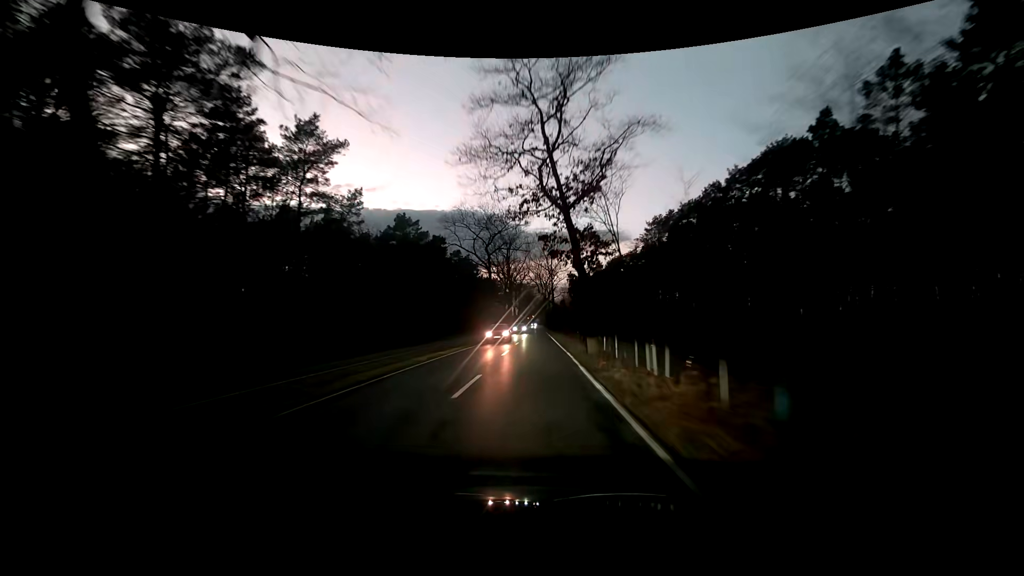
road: tertiary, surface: asphalt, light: Dusk
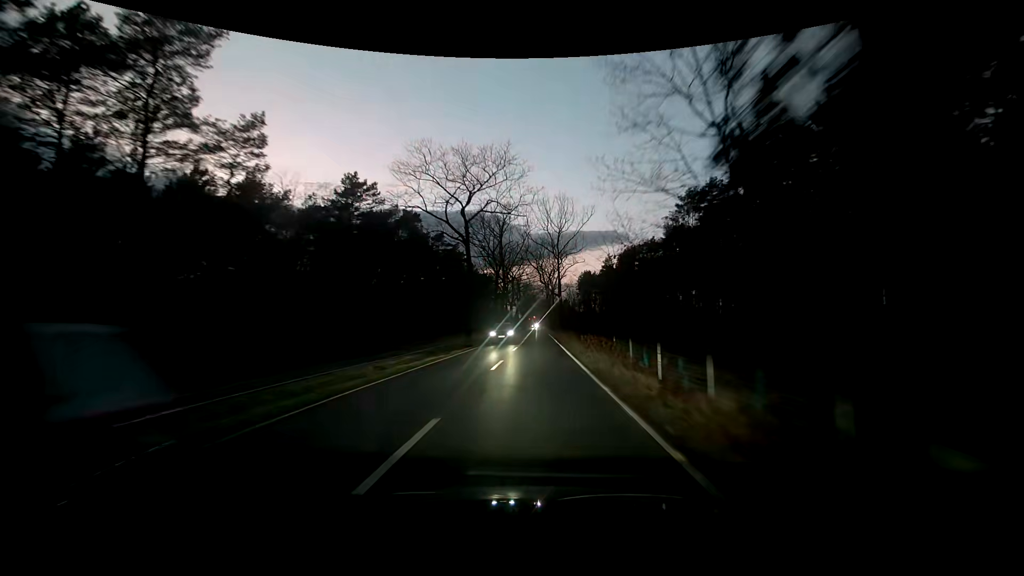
(0.0, +18.0) m; 0°
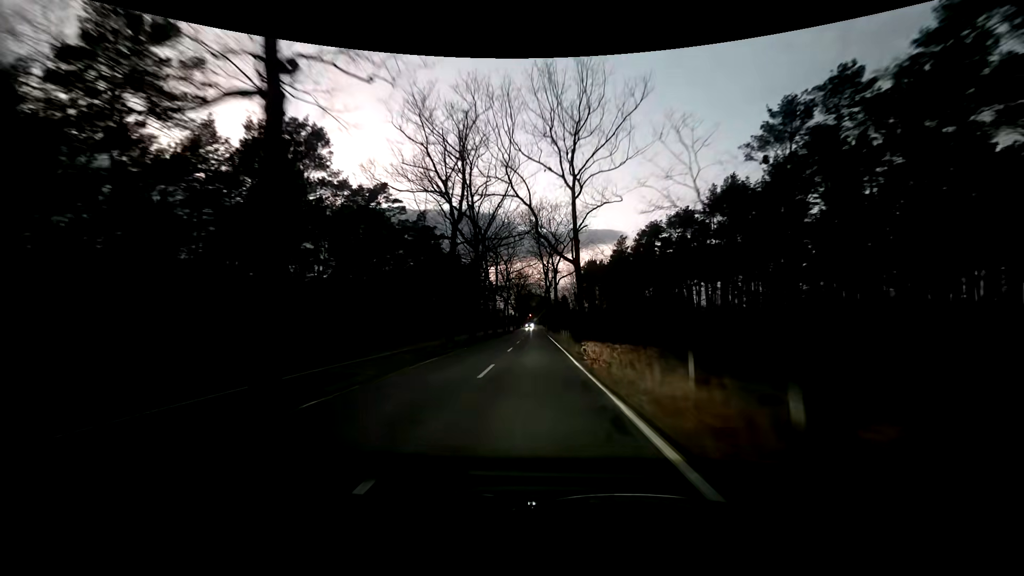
(+0.2, +26.8) m; +1°
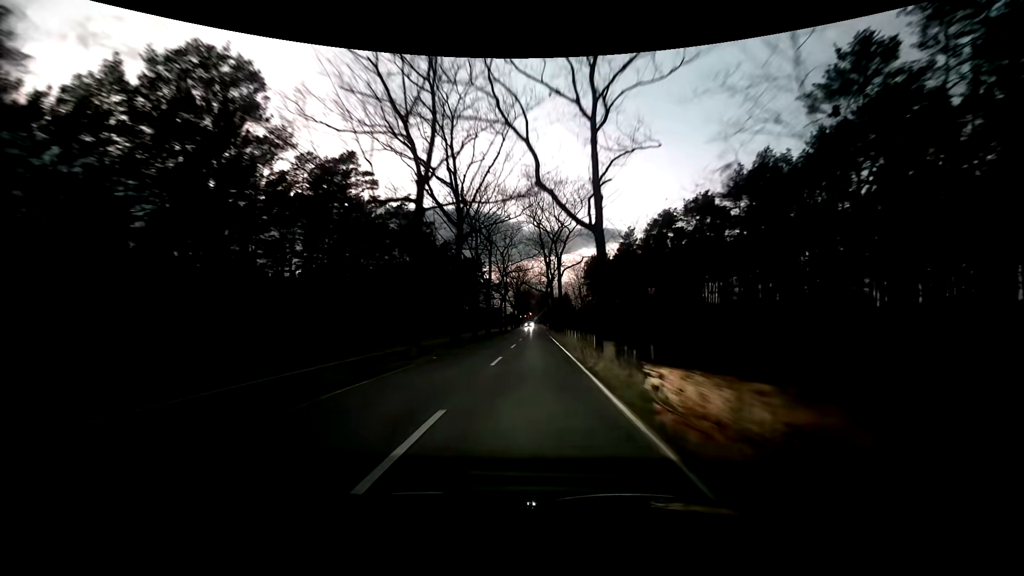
(0.0, +8.8) m; 0°
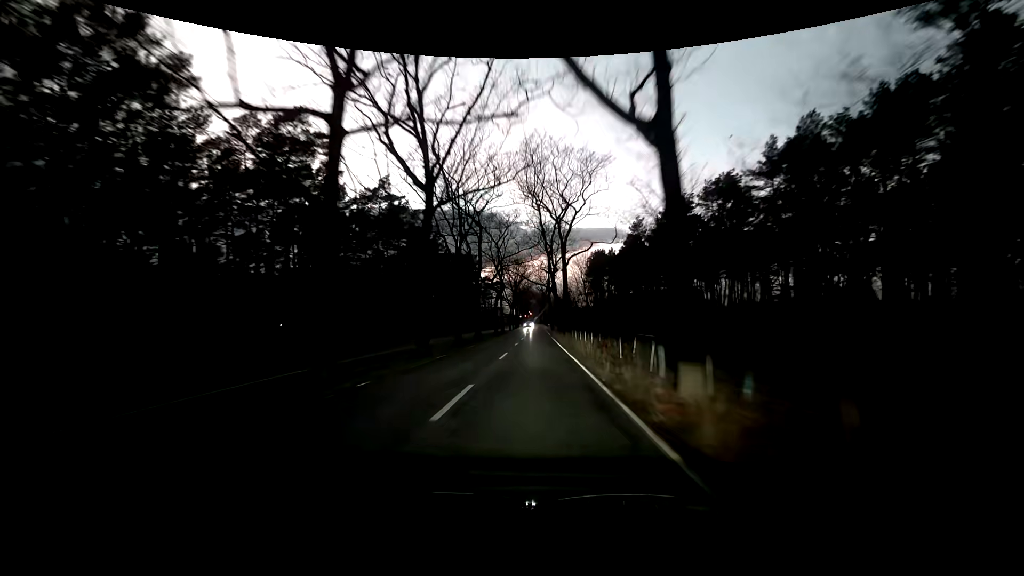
(0.0, +8.7) m; -1°
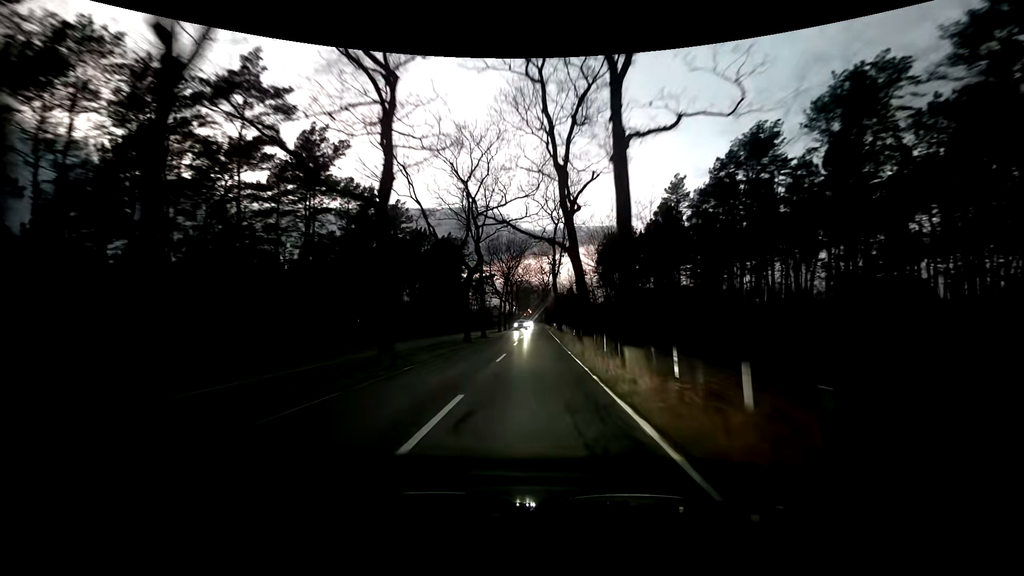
(+0.1, +25.7) m; 0°
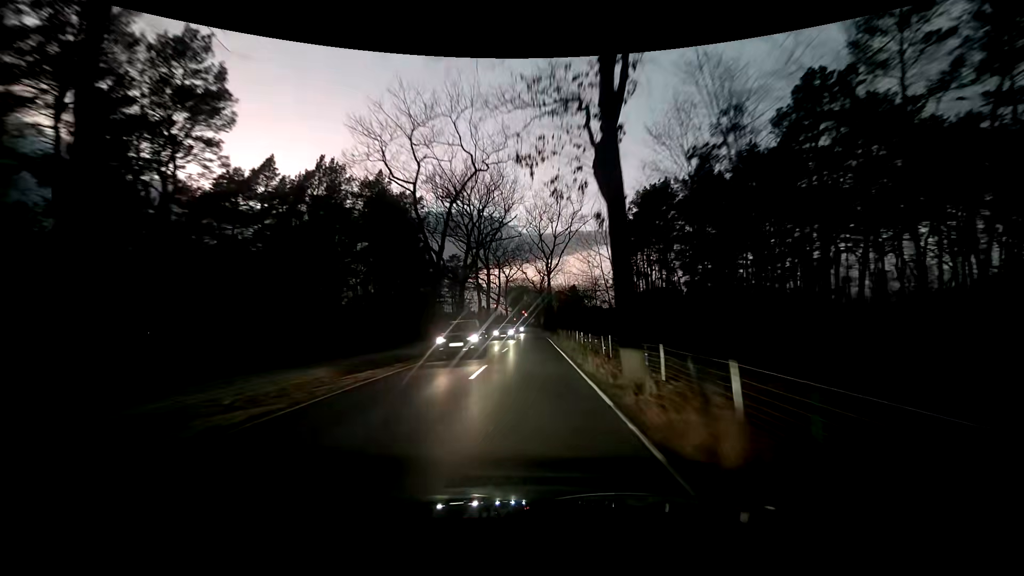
(+0.1, +41.2) m; 0°
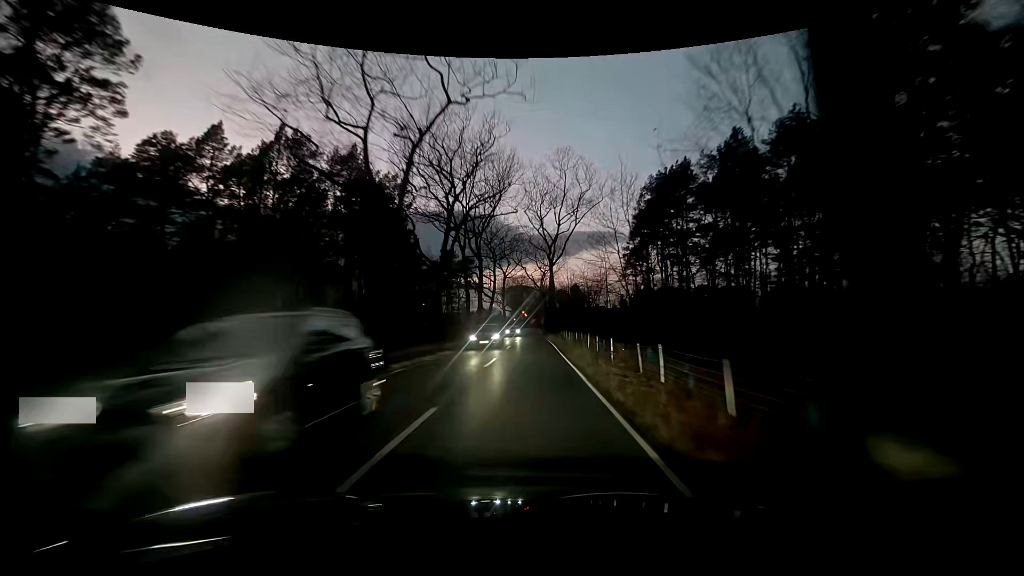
(0.0, +8.1) m; -1°
(0, +10) (0, +20) (0, +30) (0, +40) (0, +50) (0, +60) (0, +70) (0, +80) (0, +90) (0, +100) m
